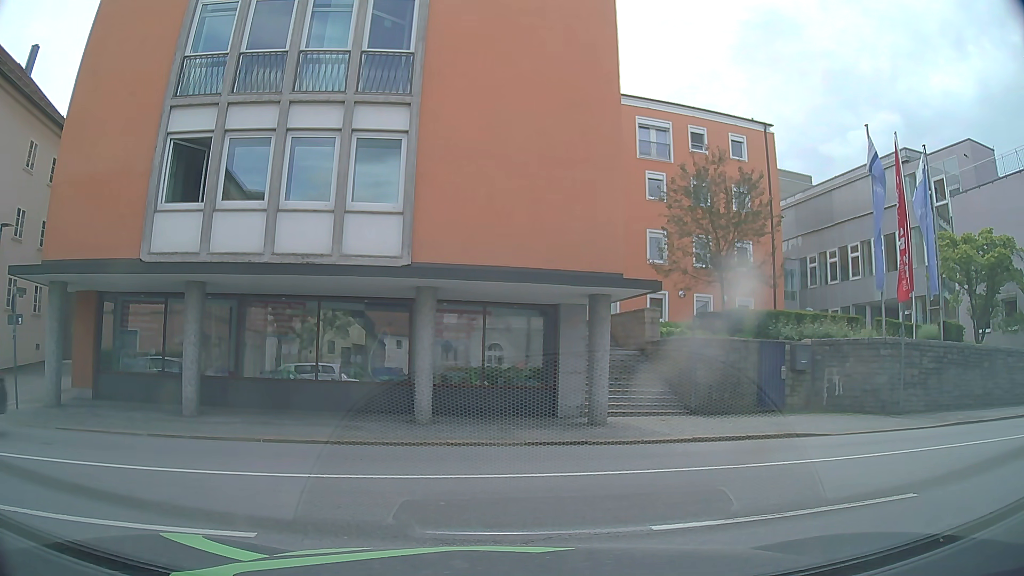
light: Day
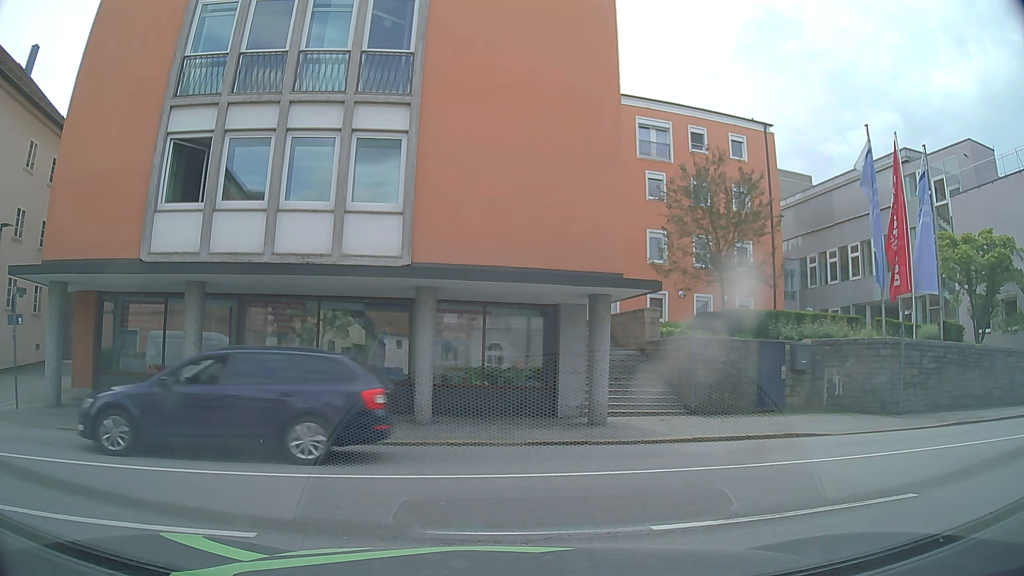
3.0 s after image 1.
(0.0, 0.0) m; 0°
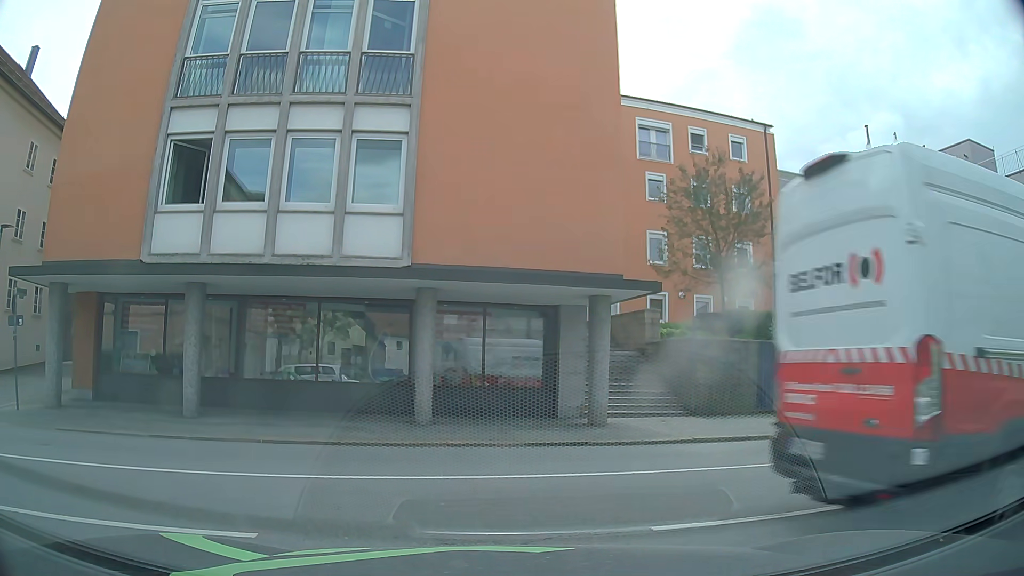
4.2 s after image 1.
(0.0, 0.0) m; 0°
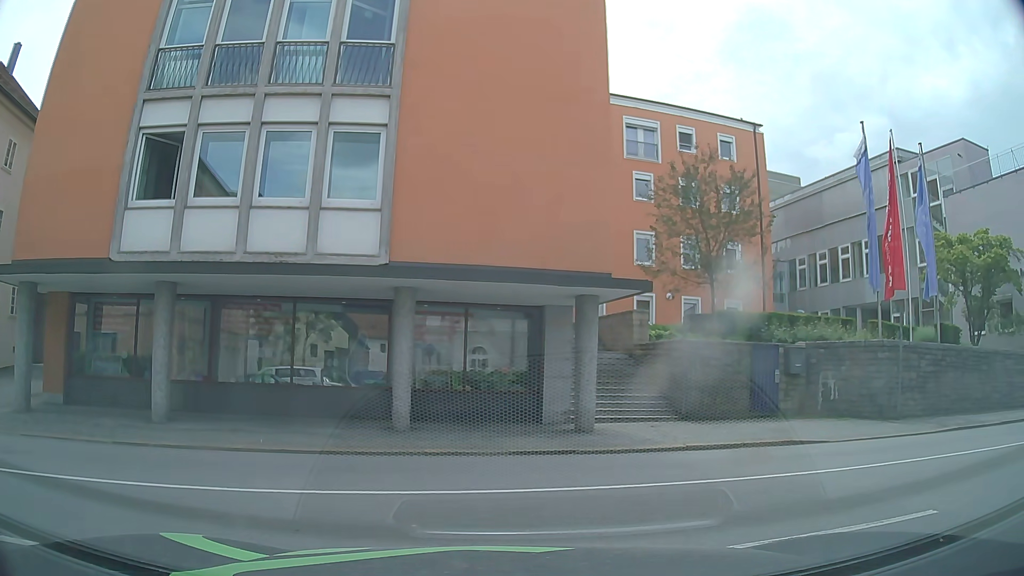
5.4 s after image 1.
(0.0, +0.7) m; 0°
